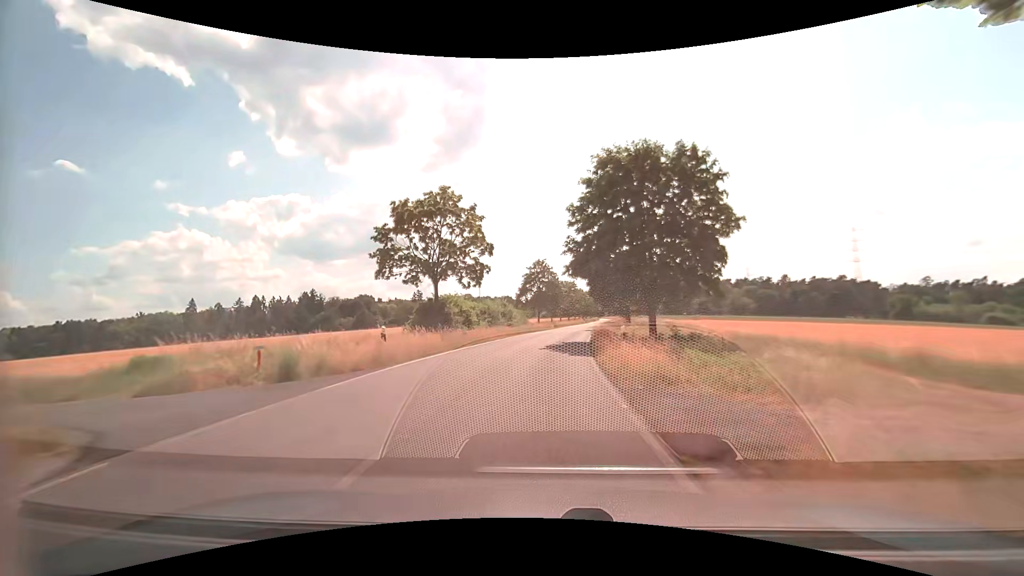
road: secondary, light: Day
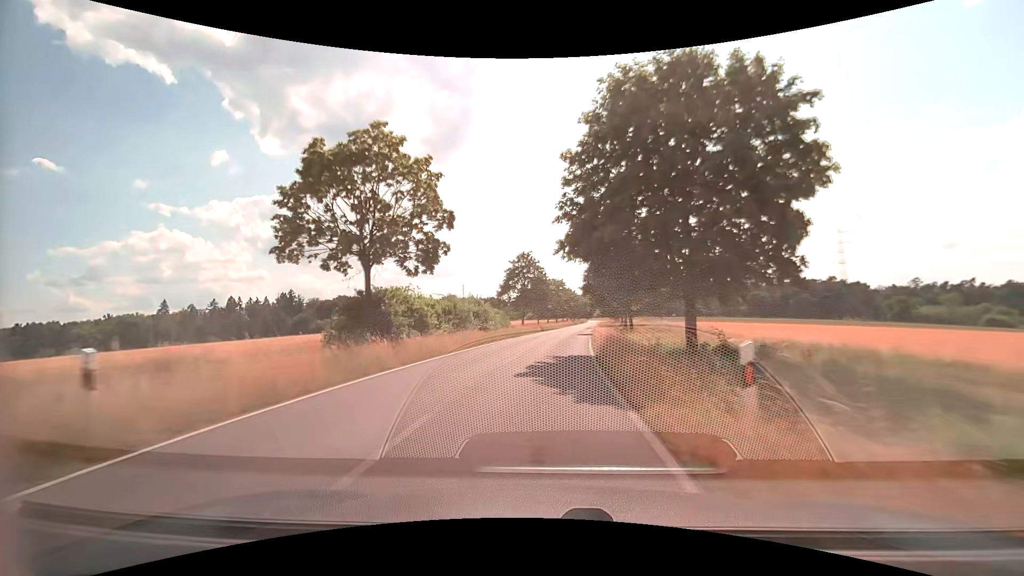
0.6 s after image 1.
(+0.1, +10.2) m; +2°
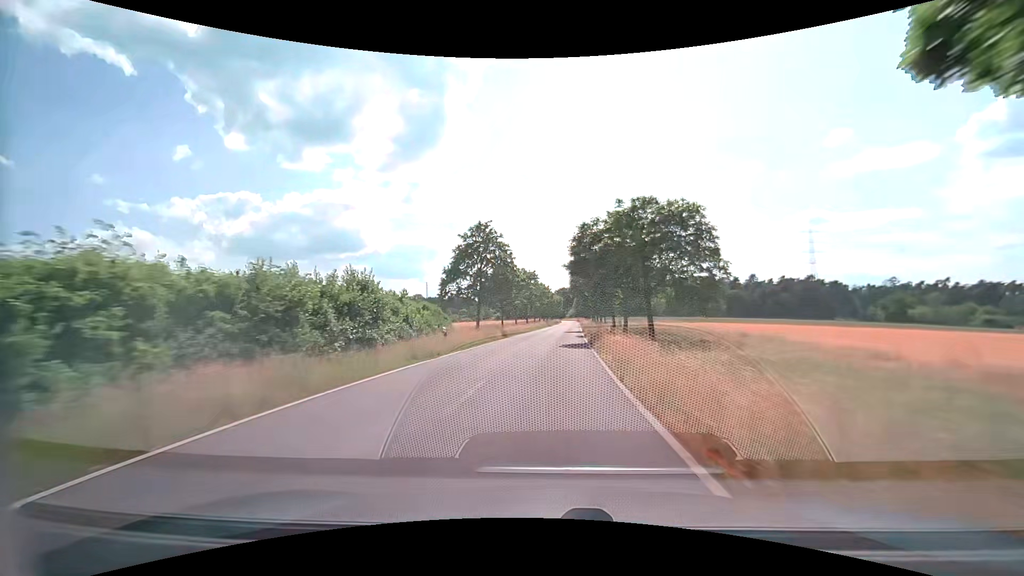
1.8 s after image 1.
(+0.5, +20.2) m; +3°
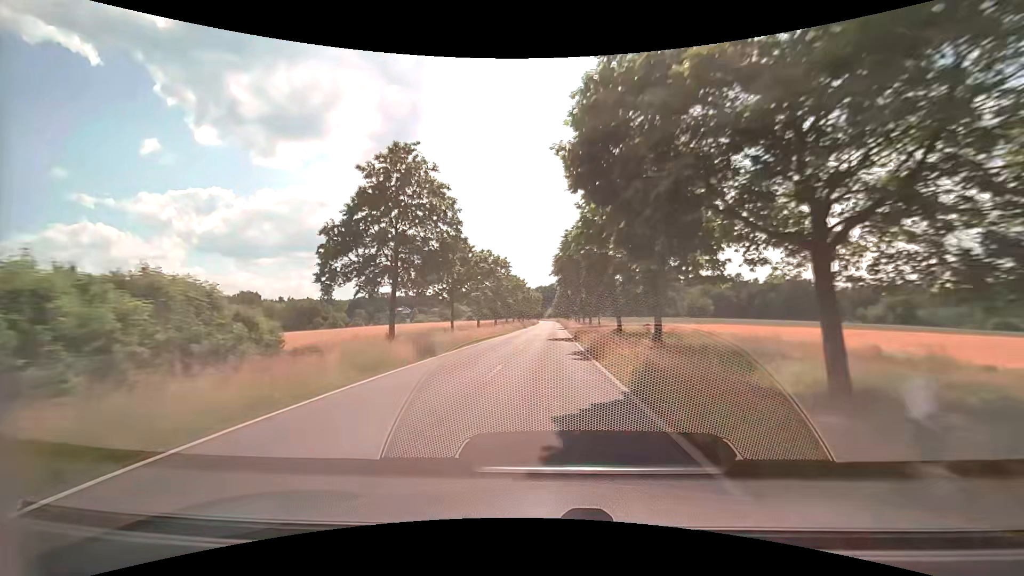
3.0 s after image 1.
(+0.4, +20.1) m; +2°
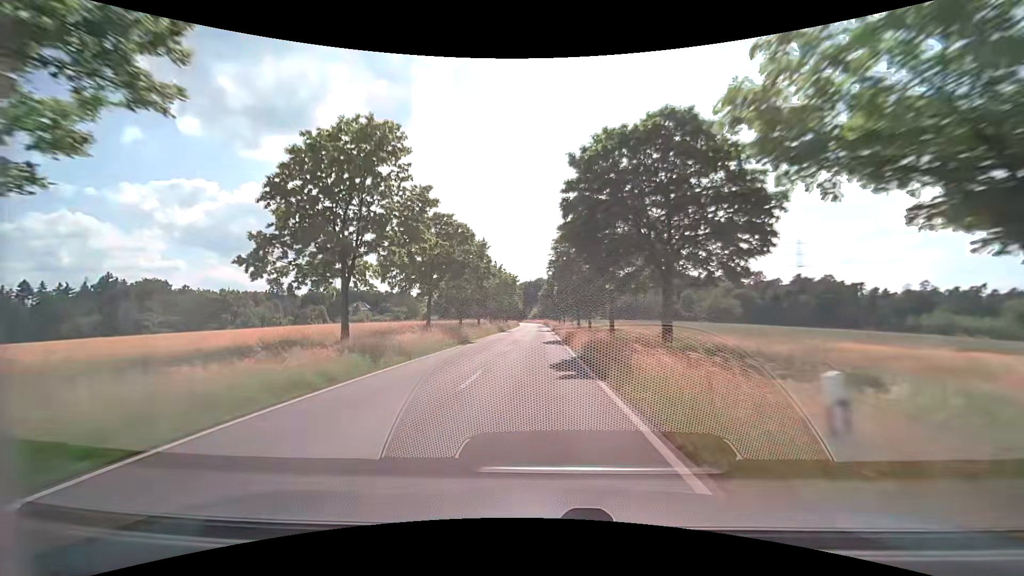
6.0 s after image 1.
(+1.0, +49.5) m; +2°
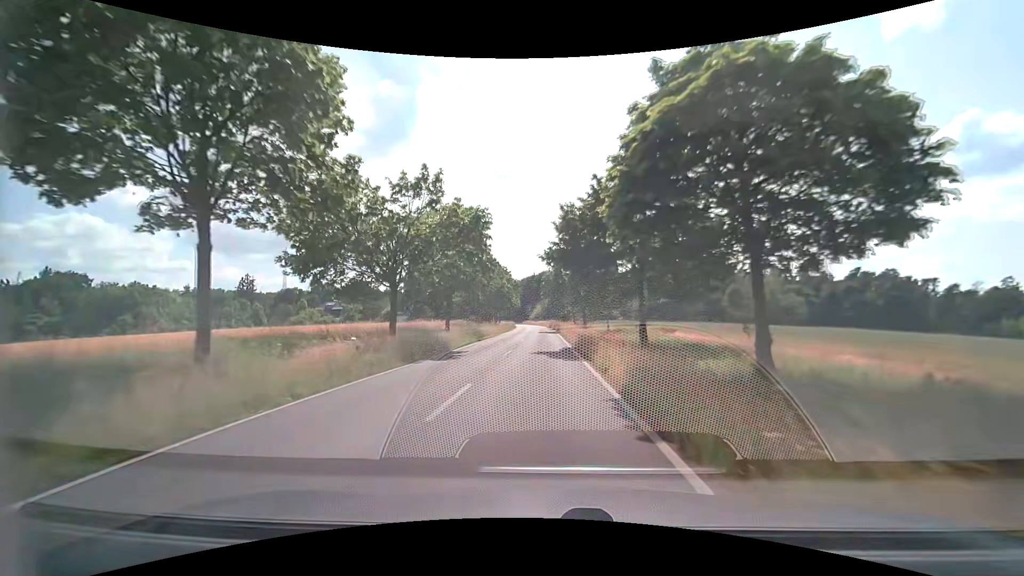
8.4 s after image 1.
(-0.2, +38.9) m; 0°
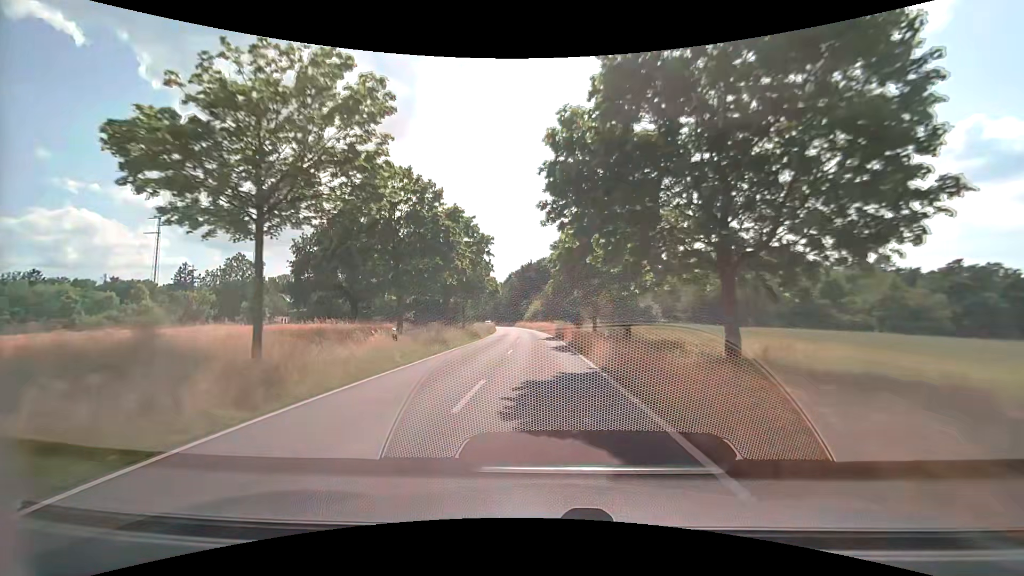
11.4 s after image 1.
(-0.6, +47.6) m; 0°
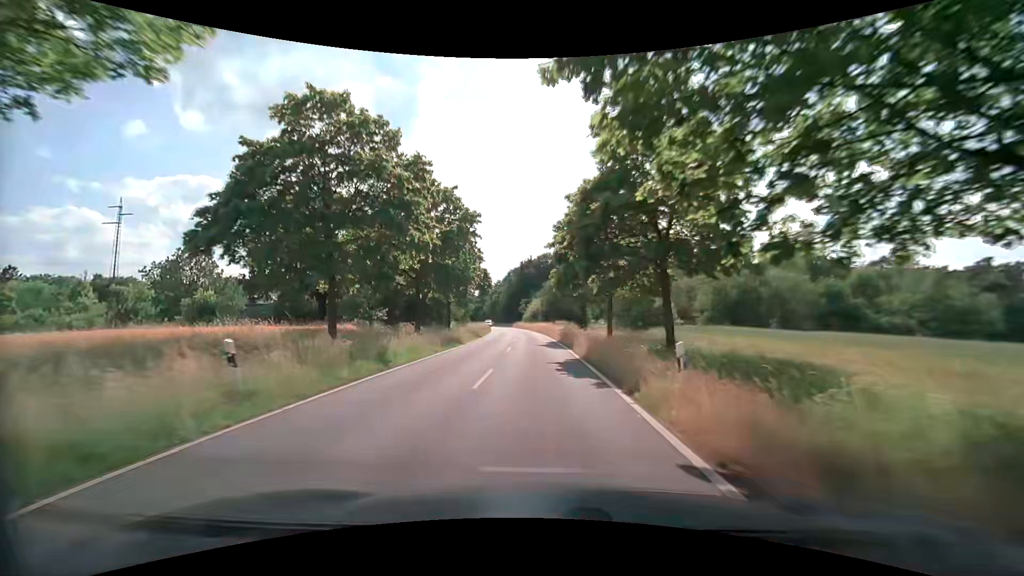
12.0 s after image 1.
(0.0, +9.4) m; 0°
(0, +10) (0, +20) (0, +30) (-1, +40) (-1, +50) (-2, +60) (-3, +70) (-3, +80) (-5, +90) (-6, +100) m
